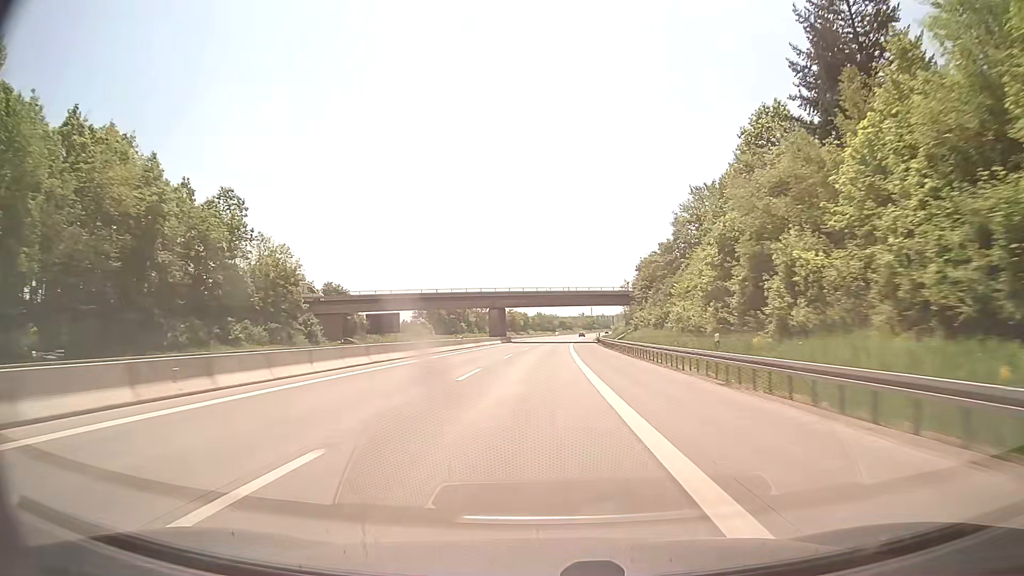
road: motorway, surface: concrete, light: Day
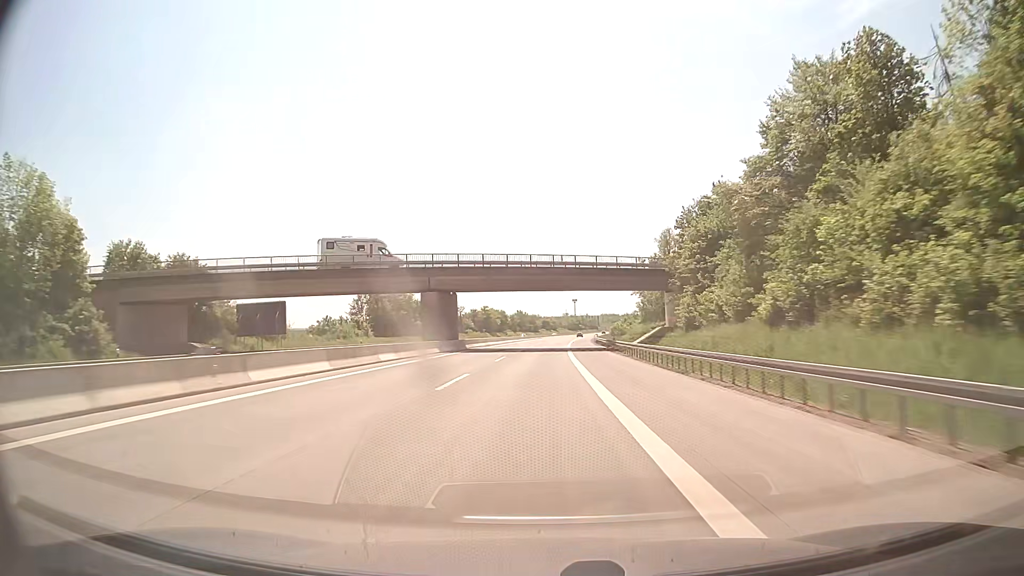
(+0.5, +39.8) m; +2°
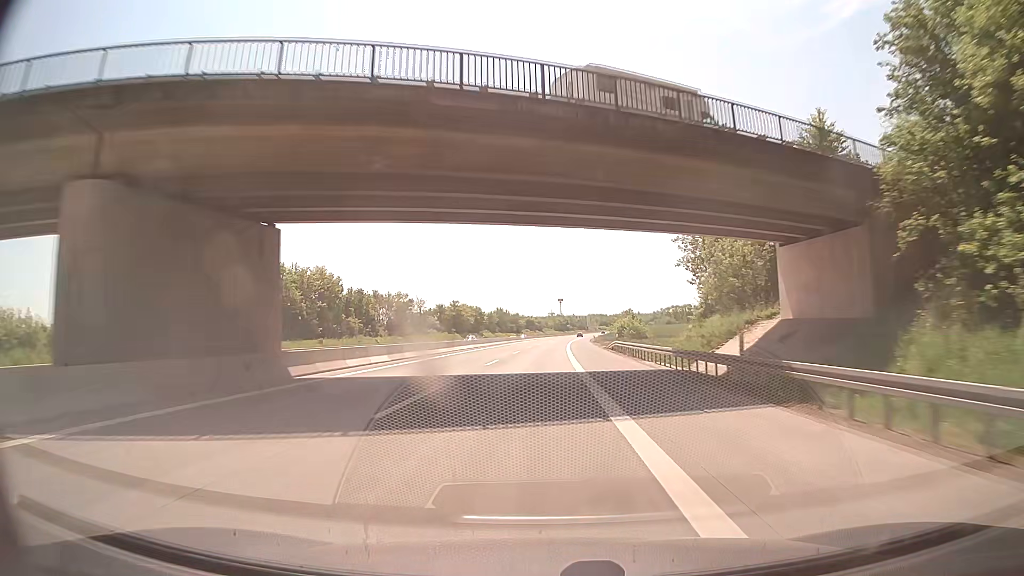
(+0.4, +39.7) m; +1°
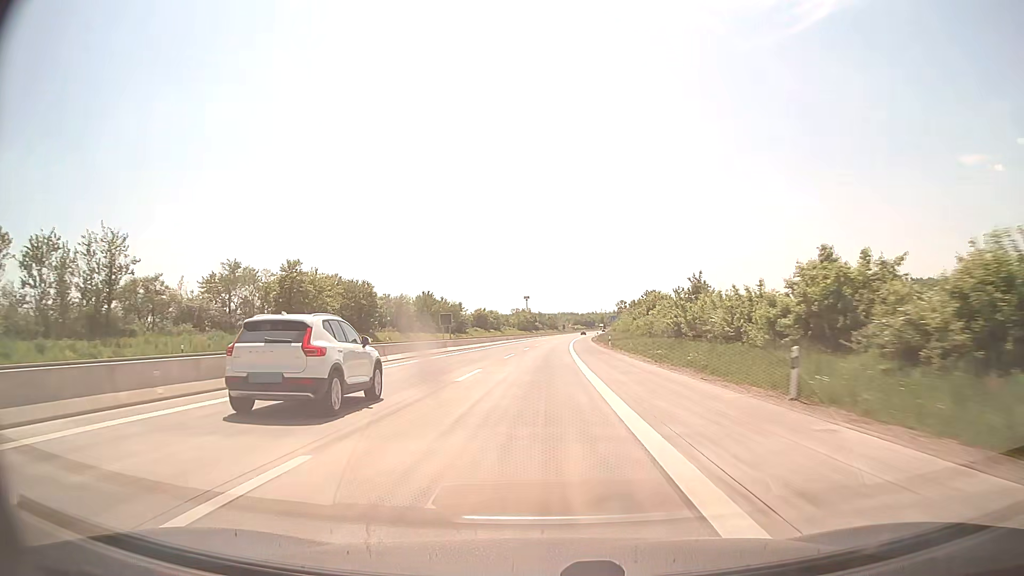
(+2.6, +99.1) m; +3°
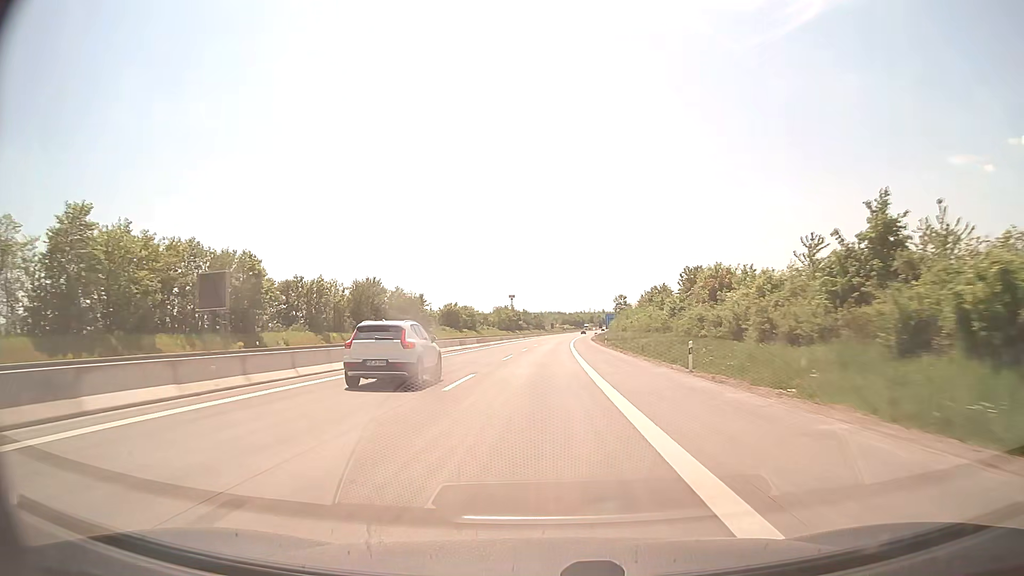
(+0.4, +39.7) m; +1°
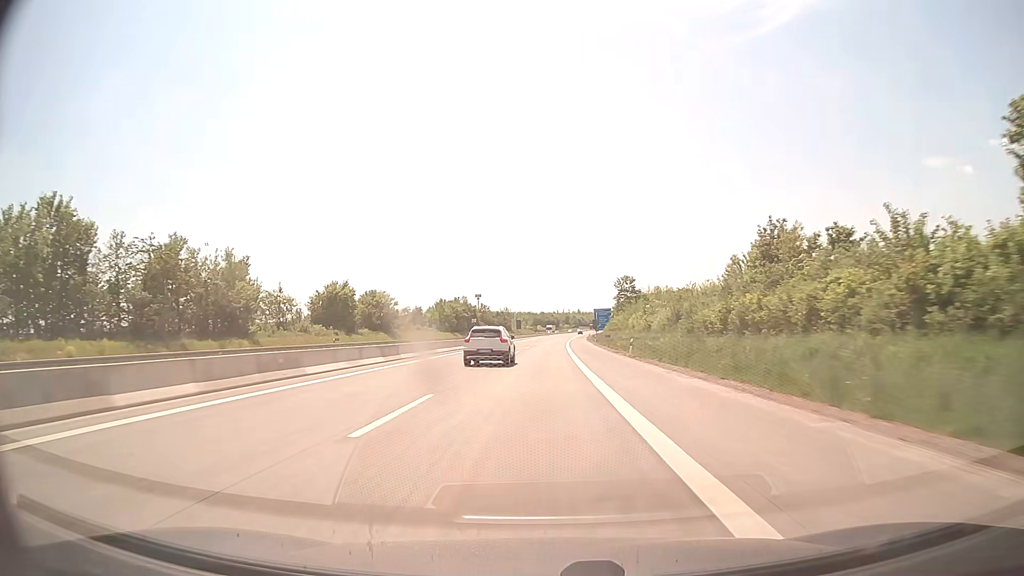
(+1.7, +79.3) m; +2°
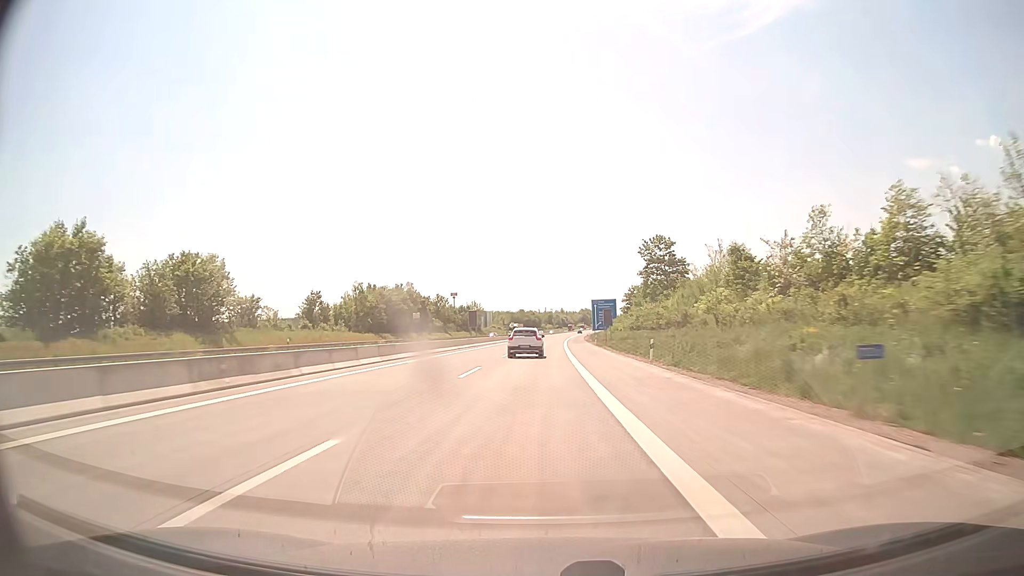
(+0.8, +59.5) m; +2°
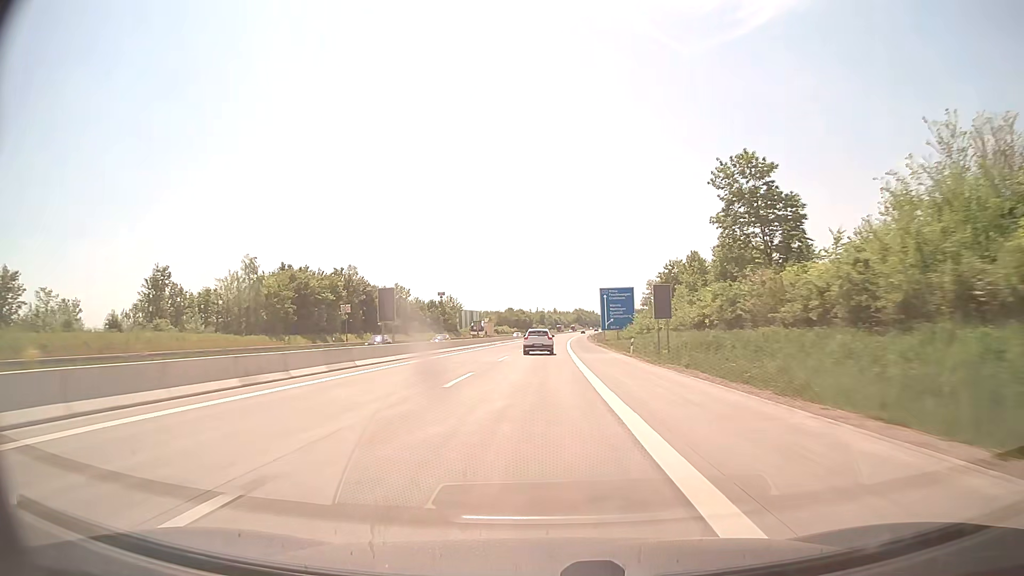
(+0.3, +39.6) m; +1°
(0, +10) (0, +20) (0, +30) (0, +40) (0, +50) (+1, +60) (+1, +70) (+1, +80) (+2, +90) (+2, +100) m
